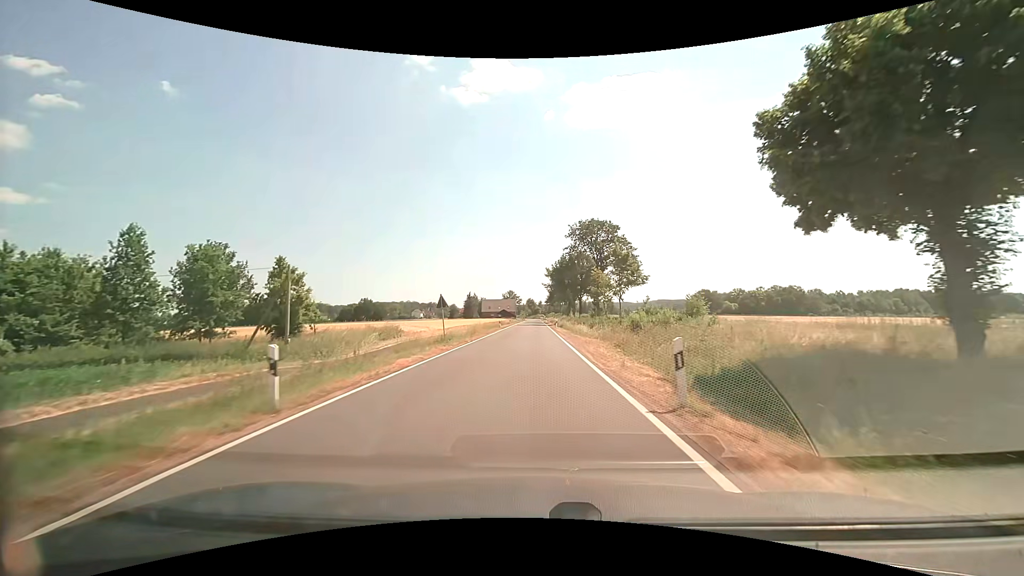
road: secondary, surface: asphalt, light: Day
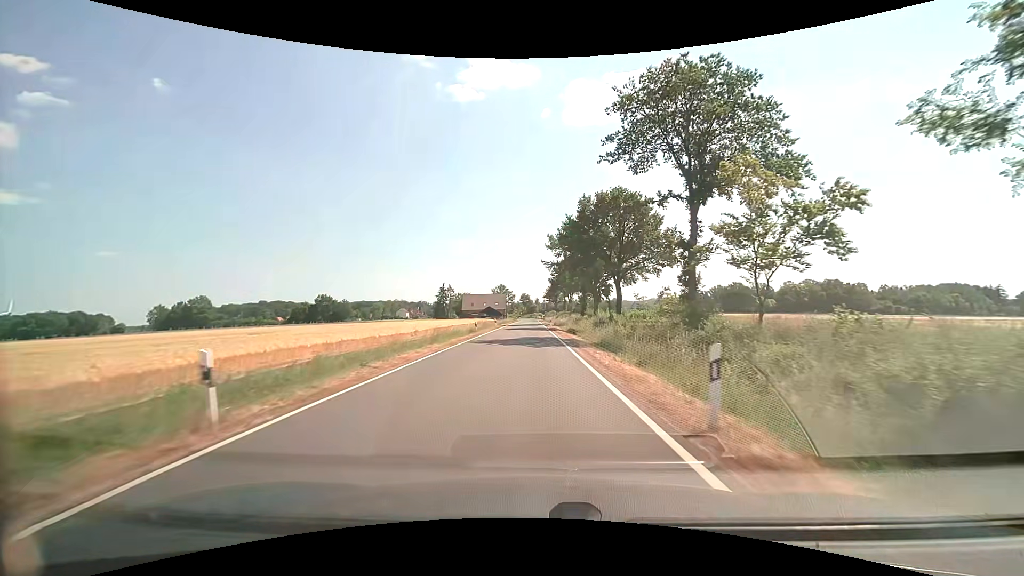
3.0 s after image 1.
(+0.2, +50.9) m; 0°
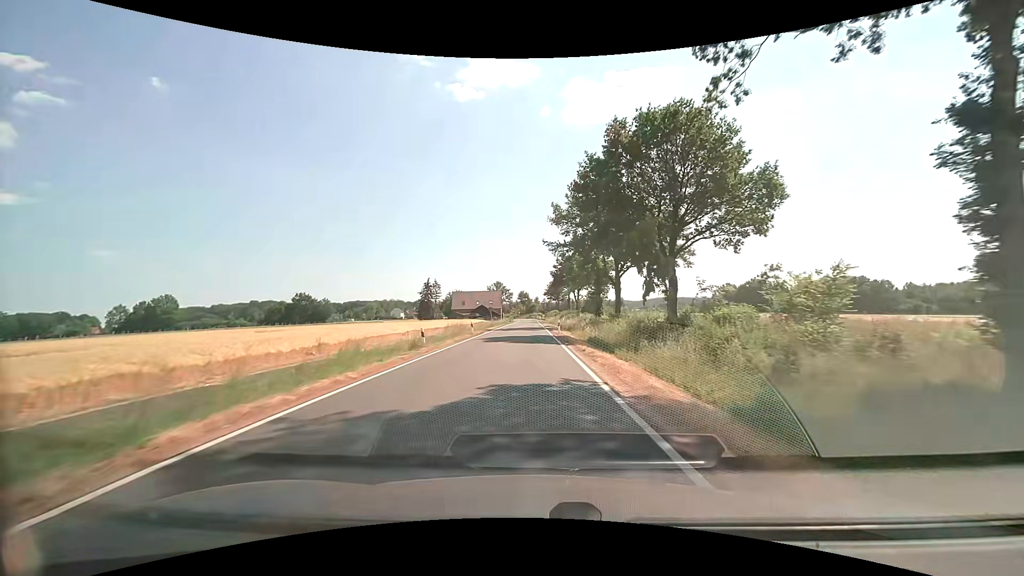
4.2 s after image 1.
(0.0, +20.8) m; 0°
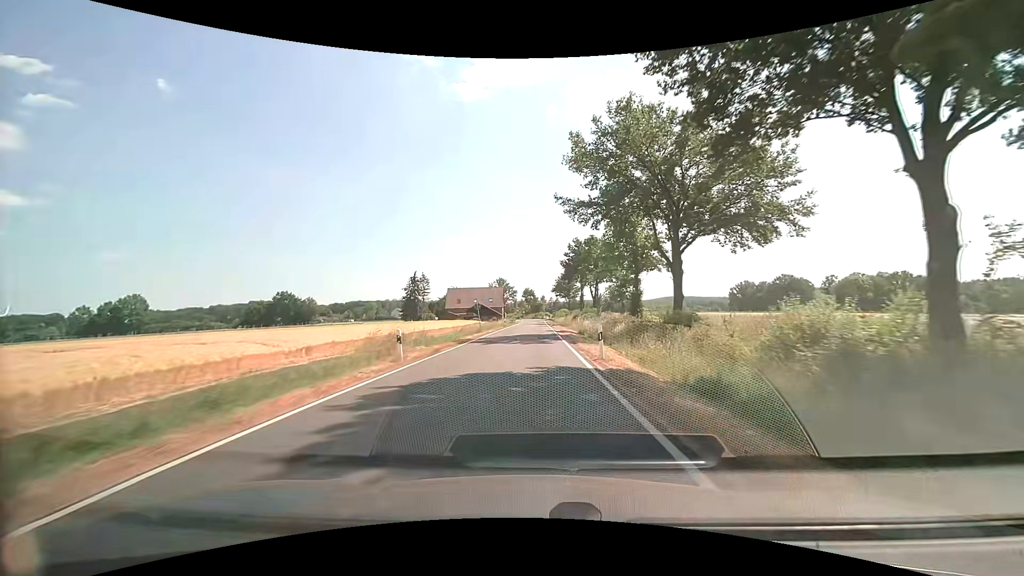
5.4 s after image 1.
(-0.1, +20.7) m; -1°
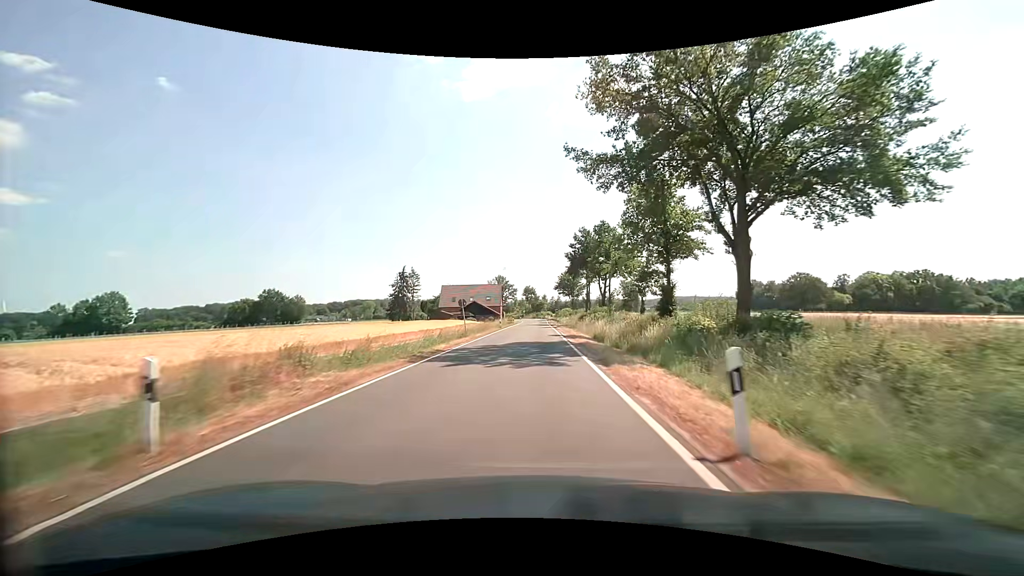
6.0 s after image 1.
(0.0, +10.3) m; 0°
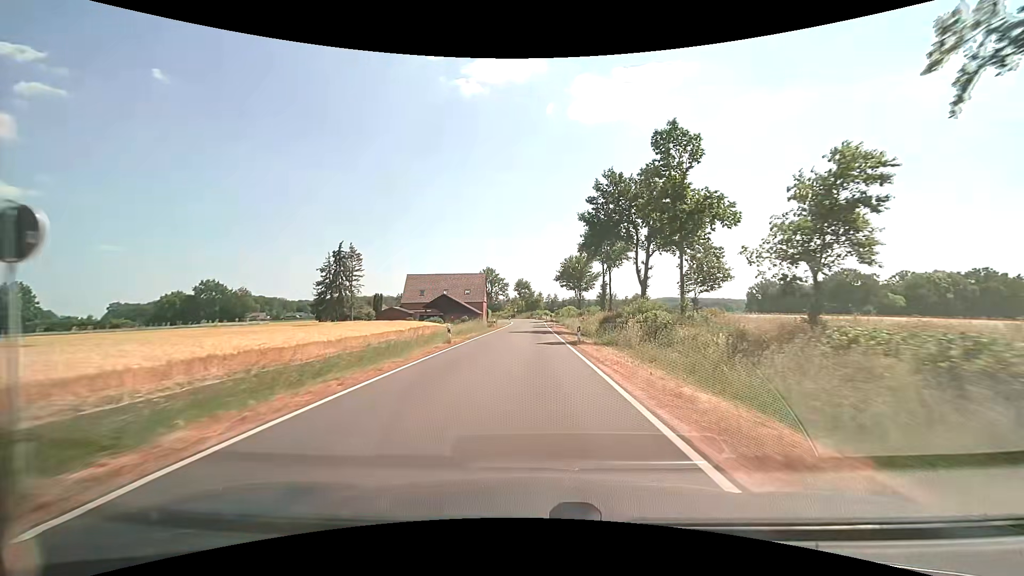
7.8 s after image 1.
(+0.1, +30.6) m; 0°
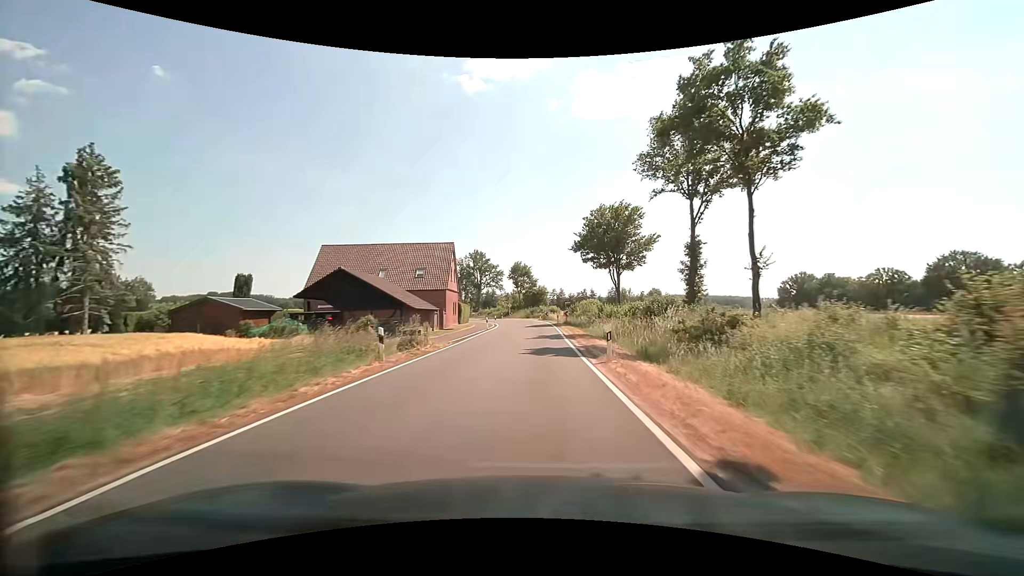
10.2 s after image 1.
(+0.3, +40.1) m; 0°
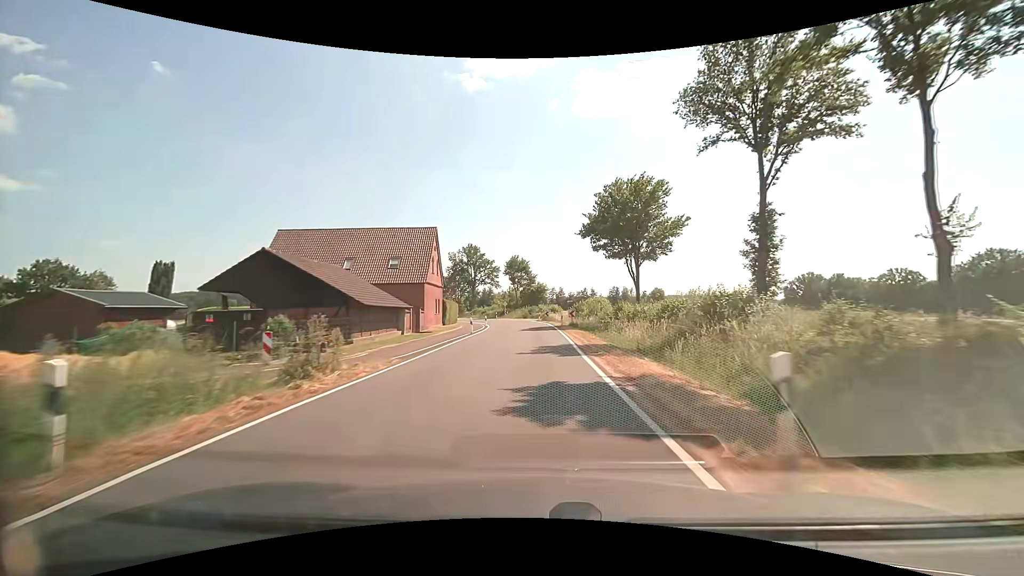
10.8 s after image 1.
(0.0, +9.7) m; 0°
(0, +10) (0, +20) (0, +30) (0, +40) (0, +50) (-1, +60) (-3, +70) (-7, +79) (-11, +88) (-15, +98) m
